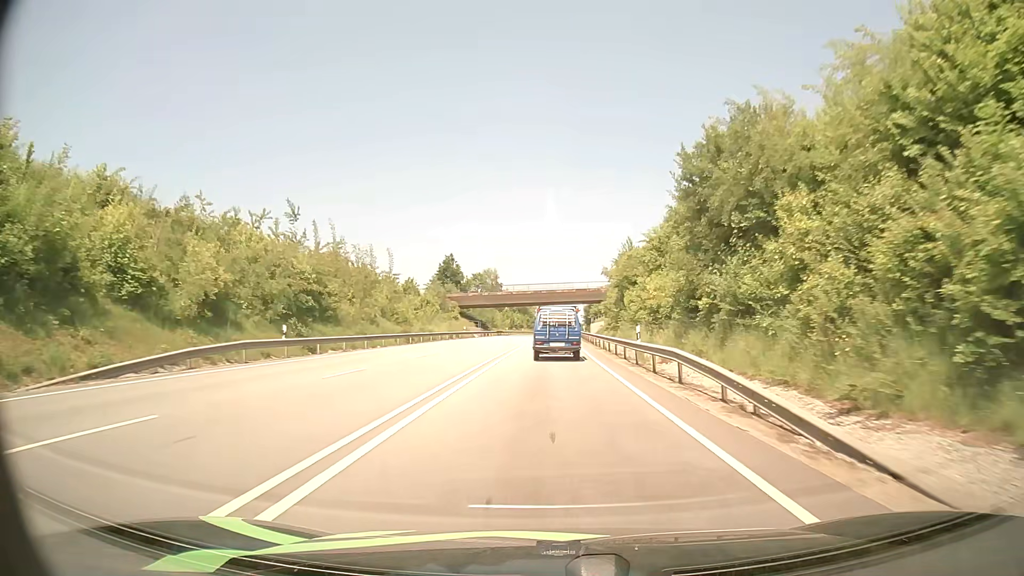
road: primary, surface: asphalt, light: Day
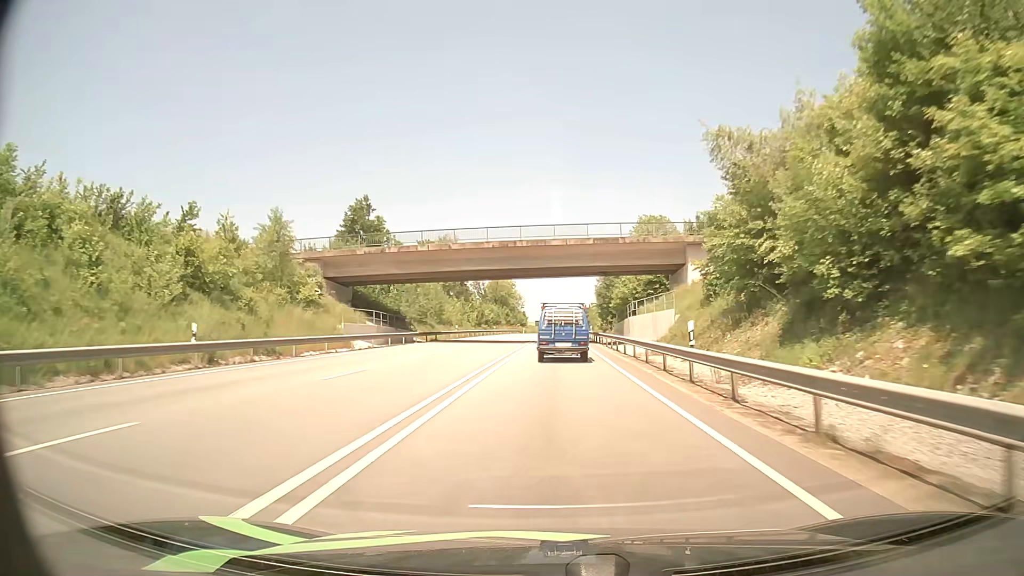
(+0.3, +60.3) m; +1°
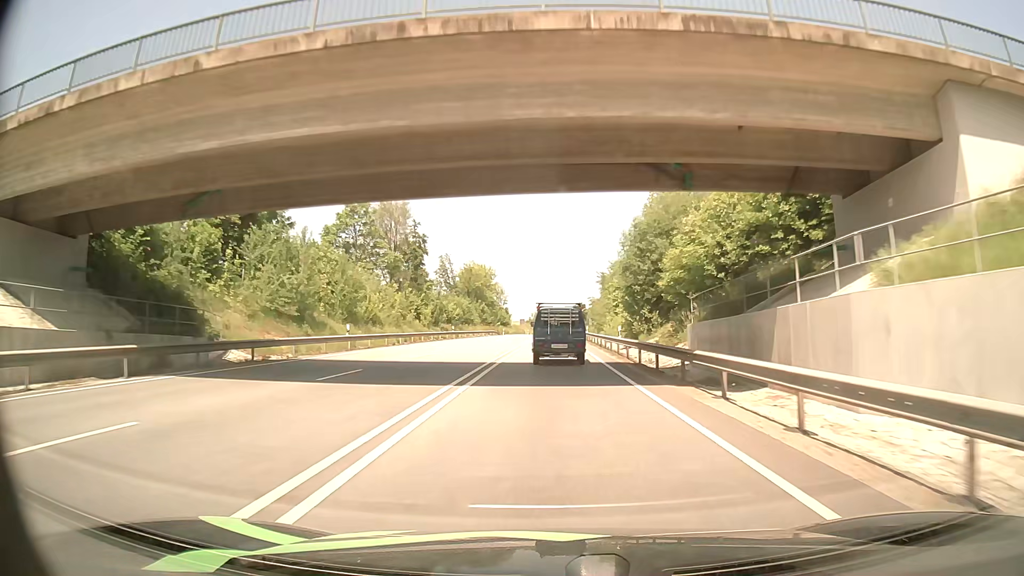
(+0.3, +35.6) m; +1°
(0, +10) (0, +20) (0, +30) (0, +40) (0, +50) (0, +60) (0, +70) (+1, +80) (+1, +90) (+1, +100) m
